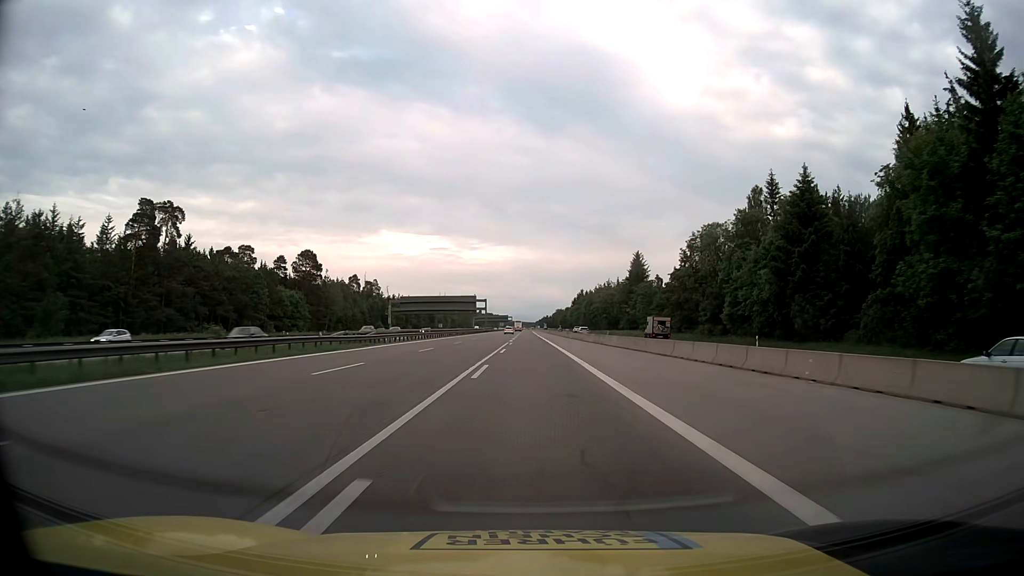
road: motorway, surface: asphalt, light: Day
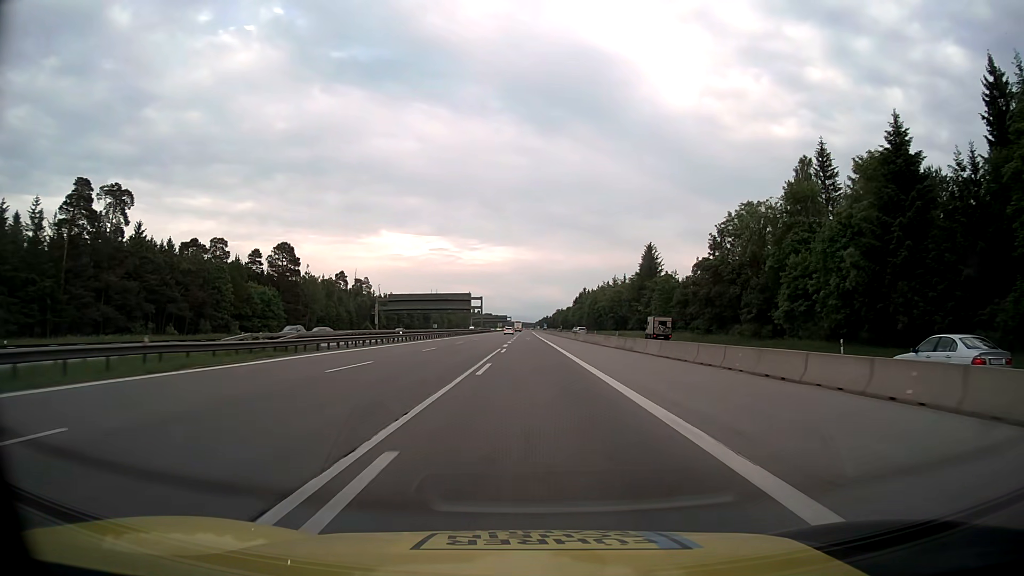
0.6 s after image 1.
(0.0, +16.8) m; 0°
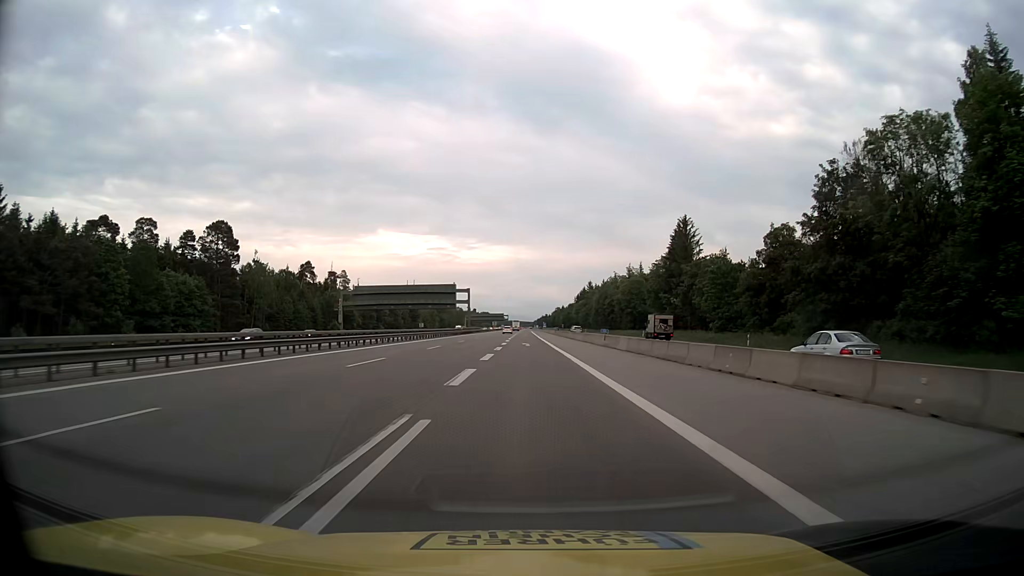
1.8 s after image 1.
(+0.1, +33.6) m; 0°
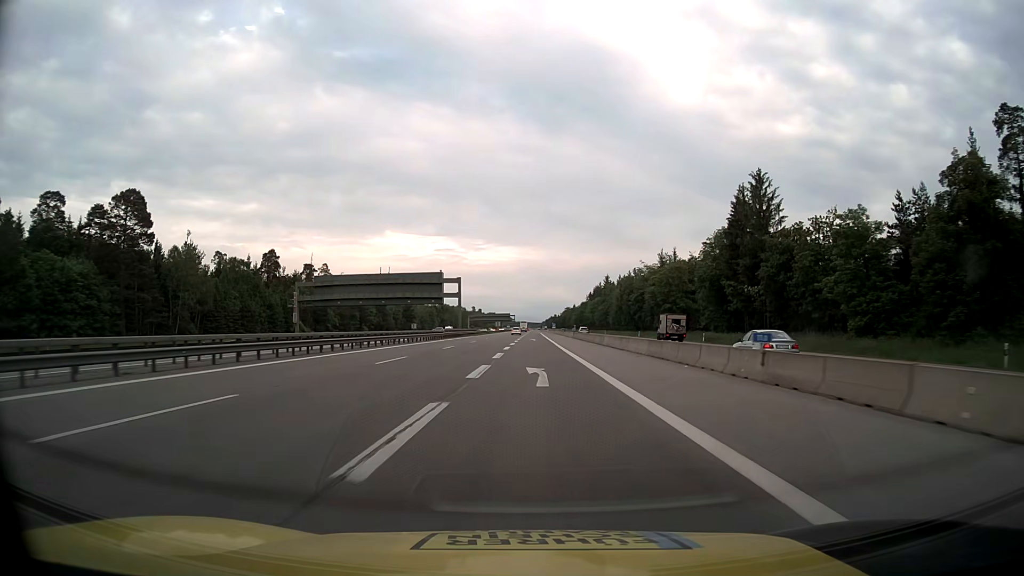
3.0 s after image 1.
(-0.1, +33.6) m; -1°
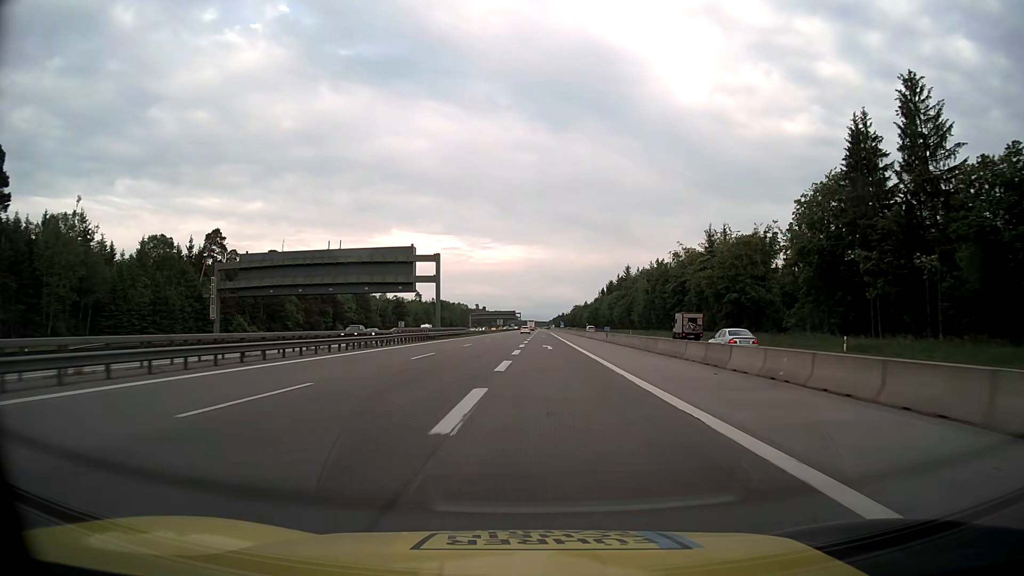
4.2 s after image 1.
(-0.3, +33.6) m; -1°
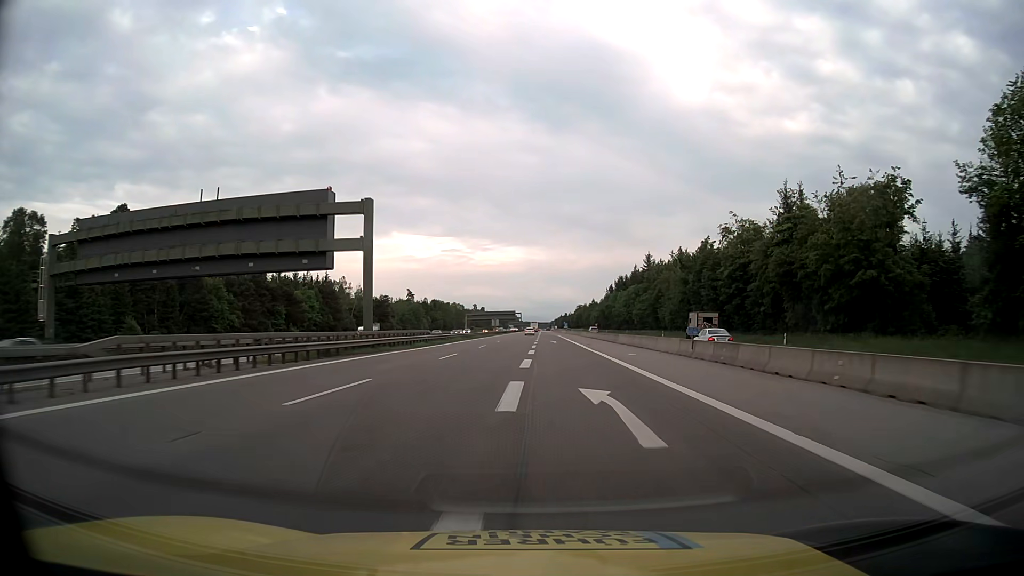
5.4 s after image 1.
(0.0, +33.6) m; 0°
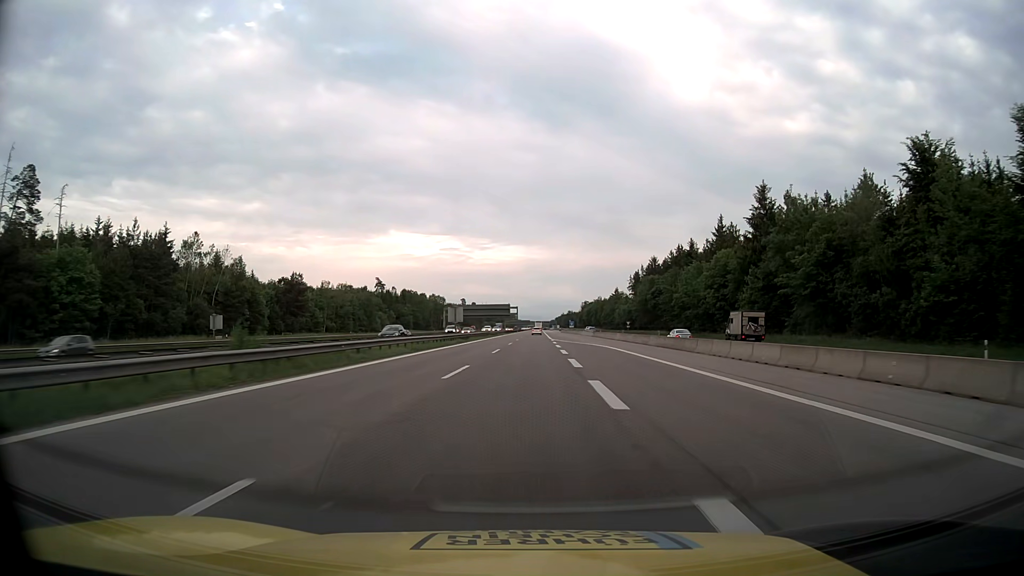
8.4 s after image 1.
(-0.3, +84.1) m; 0°
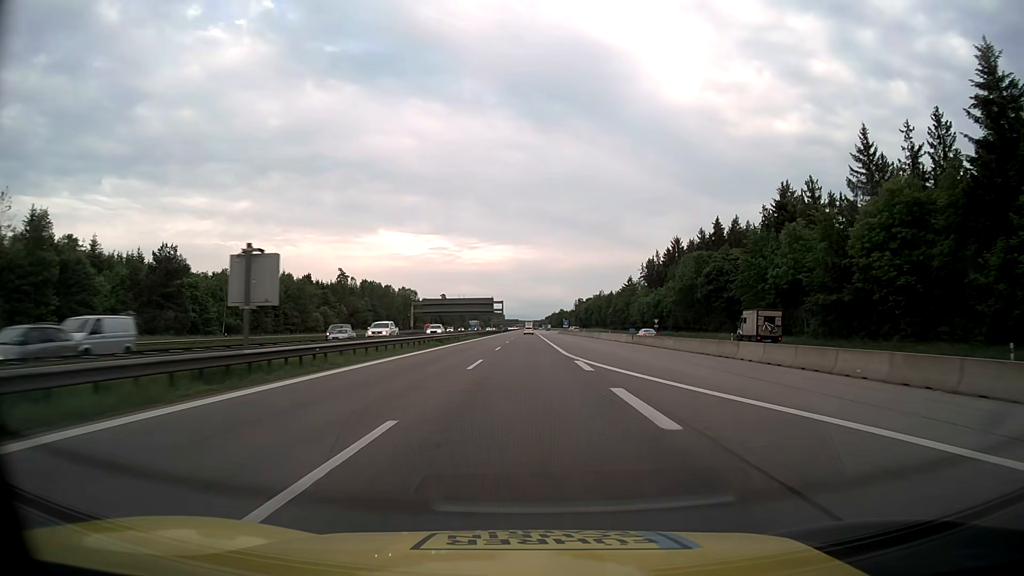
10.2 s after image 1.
(+0.3, +50.4) m; +1°
(0, +10) (0, +20) (0, +30) (0, +40) (0, +50) (+1, +60) (+1, +70) (+1, +80) (+1, +90) (+1, +100) m
